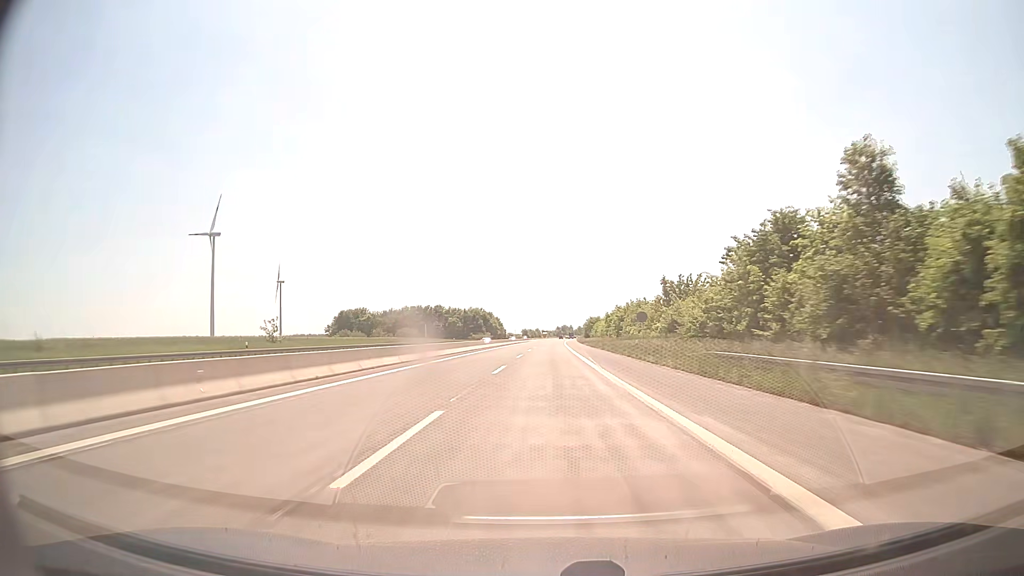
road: motorway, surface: asphalt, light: Day
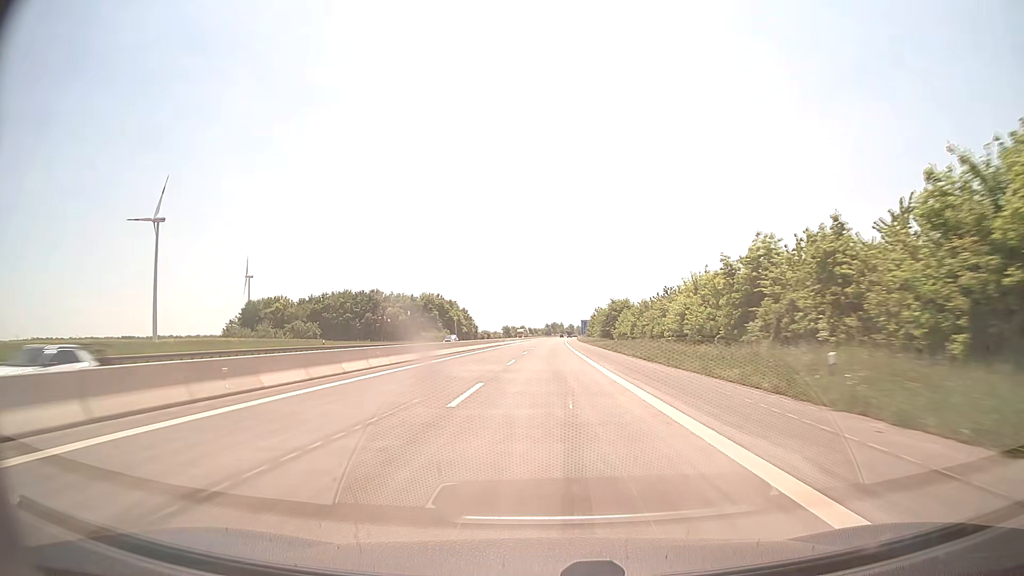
(+0.9, +83.0) m; +1°
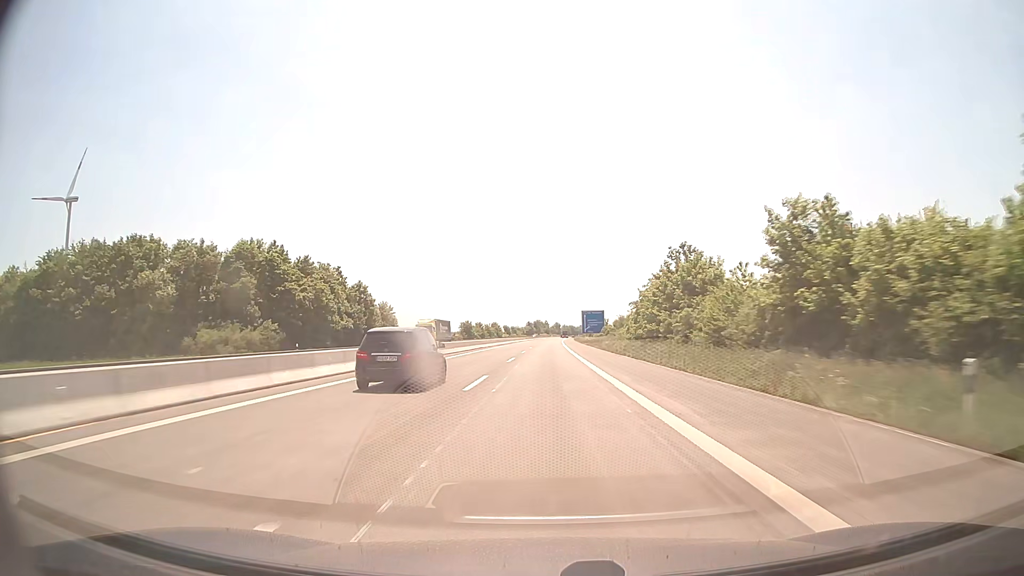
(+1.5, +103.8) m; +1°
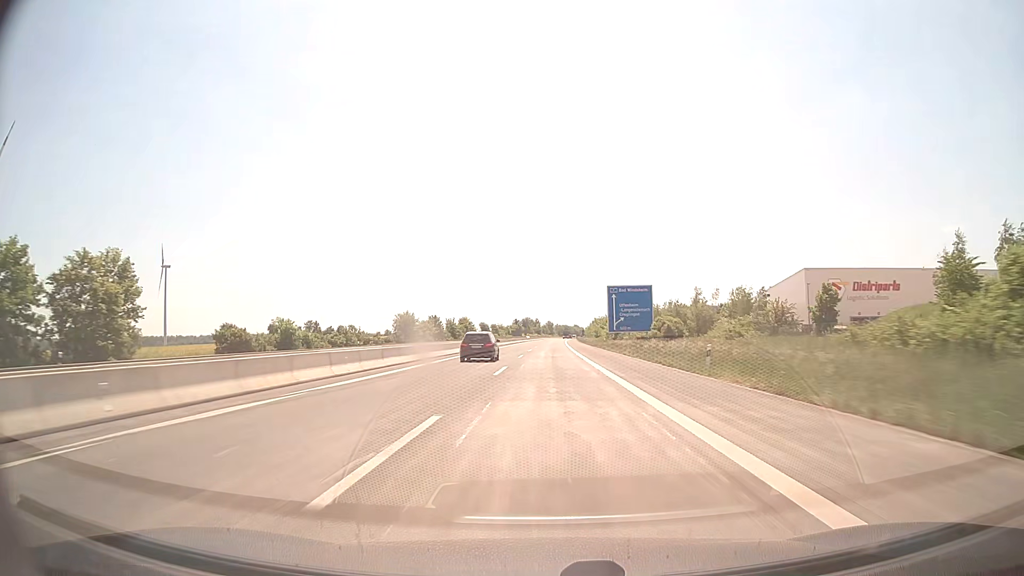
(+0.3, +83.1) m; +1°
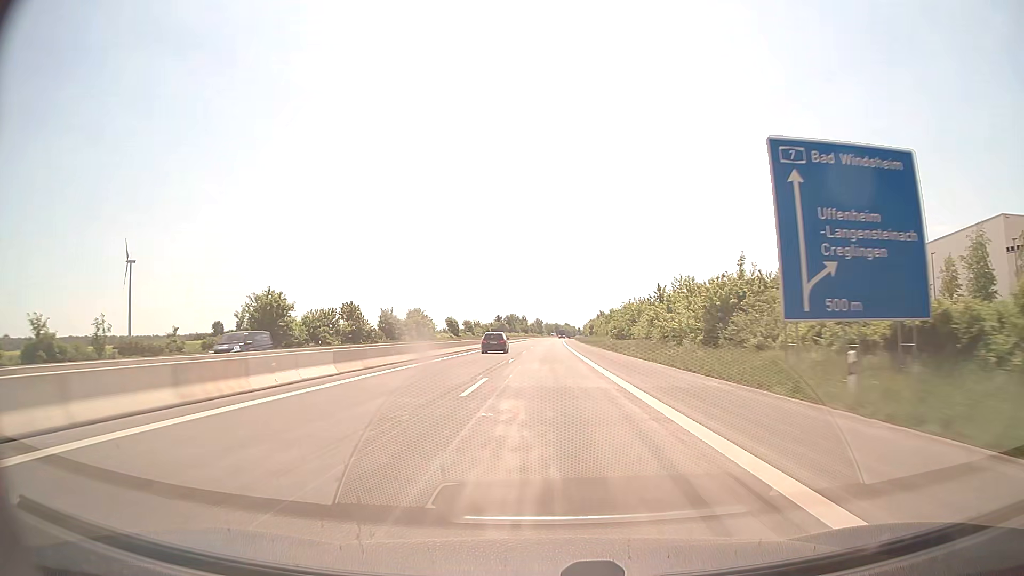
(+0.5, +62.4) m; +1°
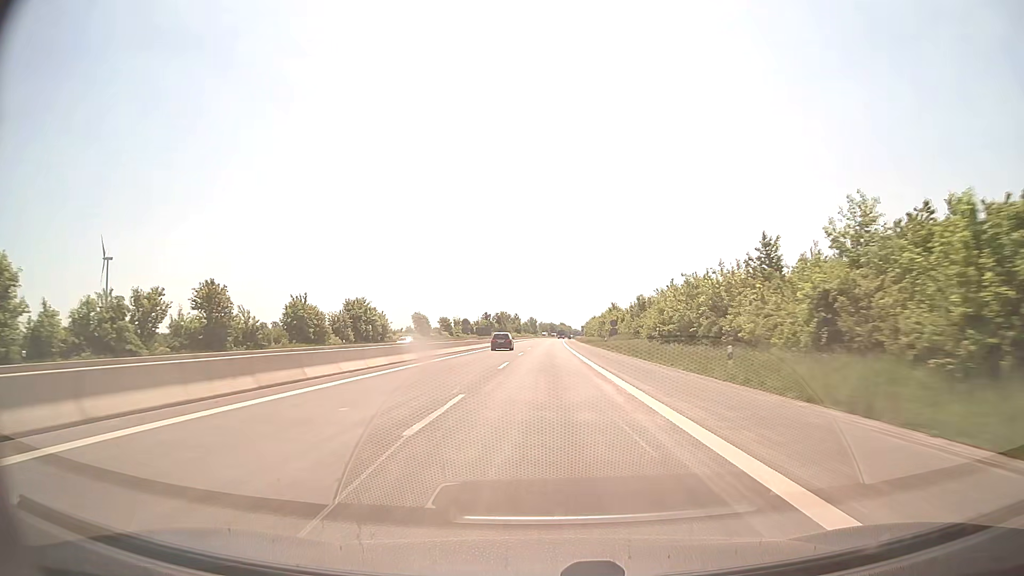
(+0.2, +41.6) m; 0°
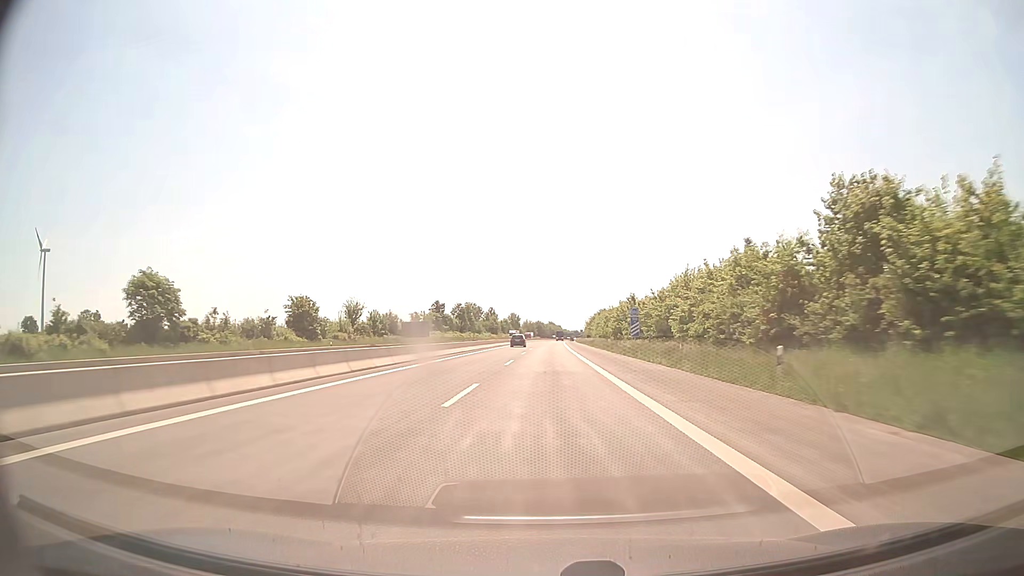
(+1.0, +104.0) m; +1°
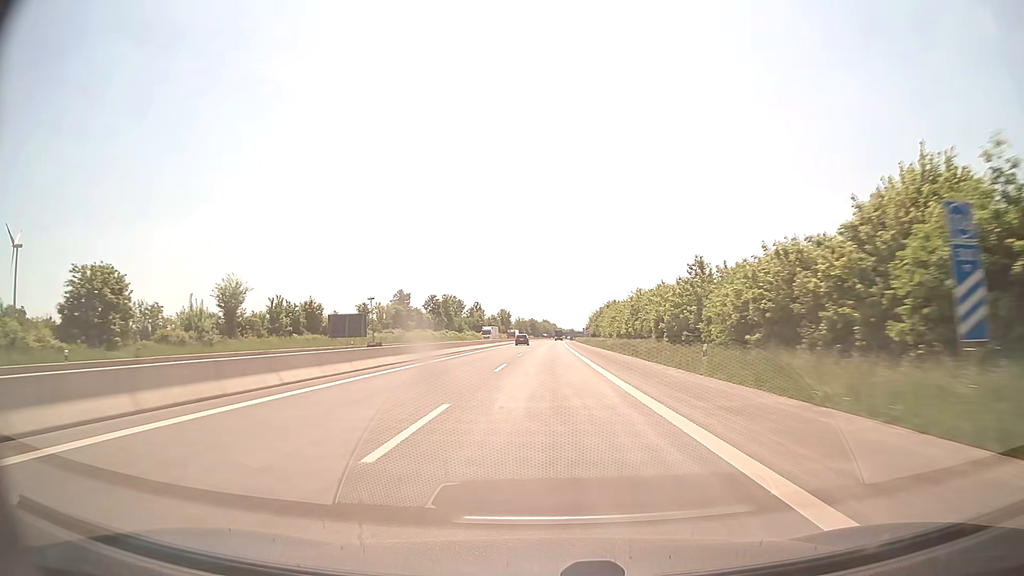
(+0.2, +41.6) m; +1°
(0, +10) (0, +20) (0, +30) (0, +40) (0, +50) (0, +60) (0, +70) (+1, +80) (+1, +90) (+1, +100) m
